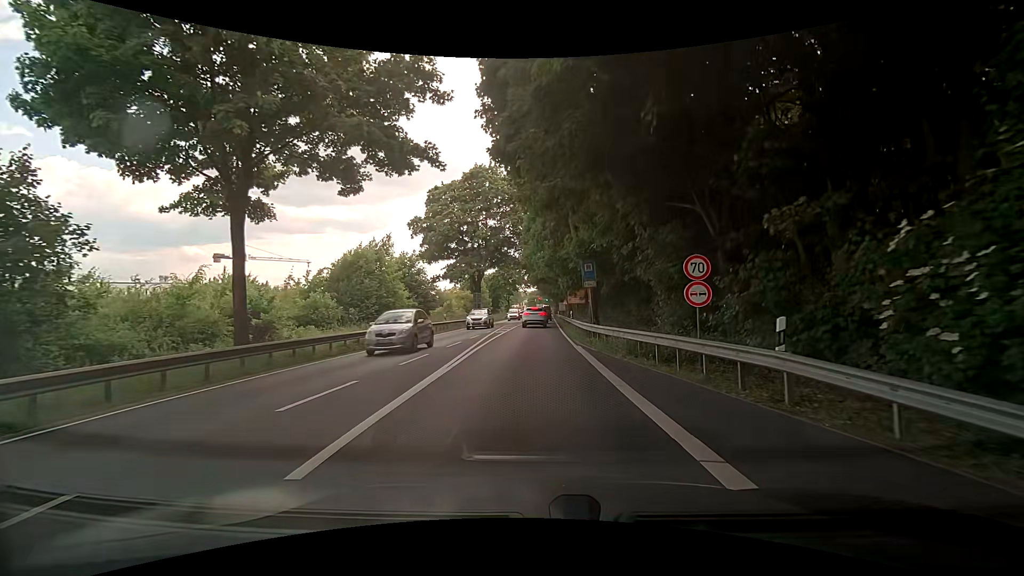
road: primary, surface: asphalt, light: Day
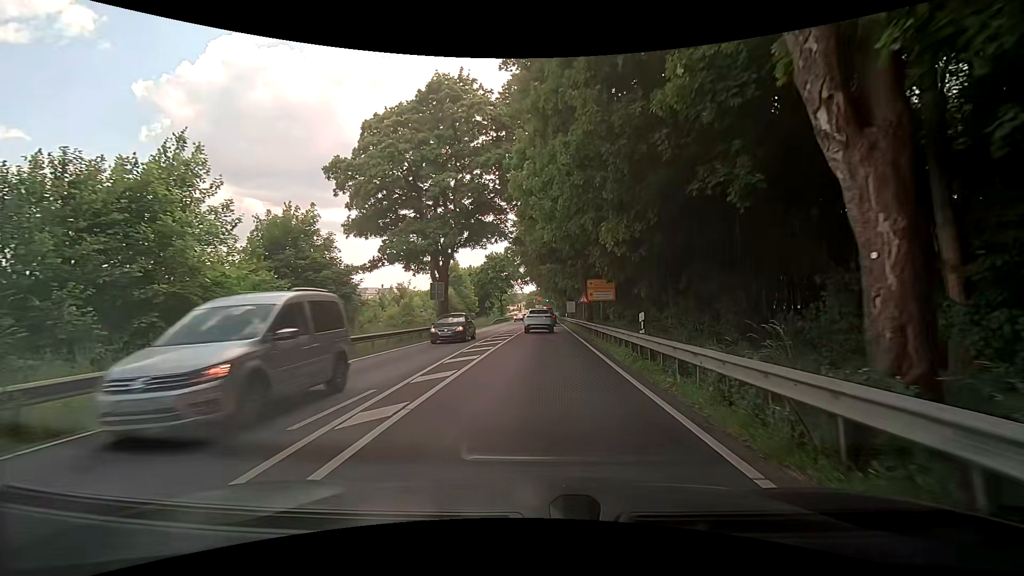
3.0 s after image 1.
(0.0, +24.8) m; 0°
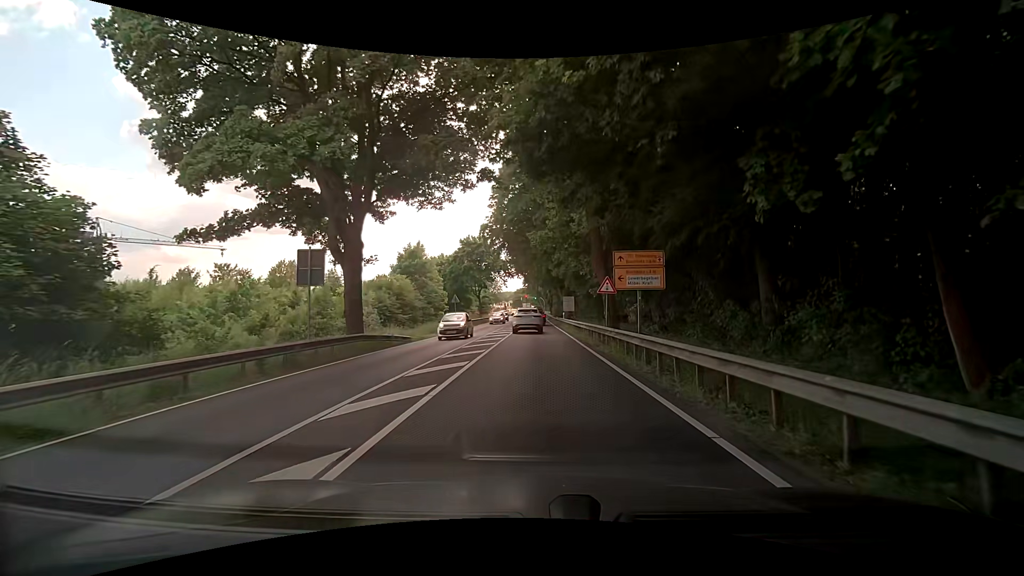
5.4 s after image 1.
(+0.4, +18.6) m; +3°
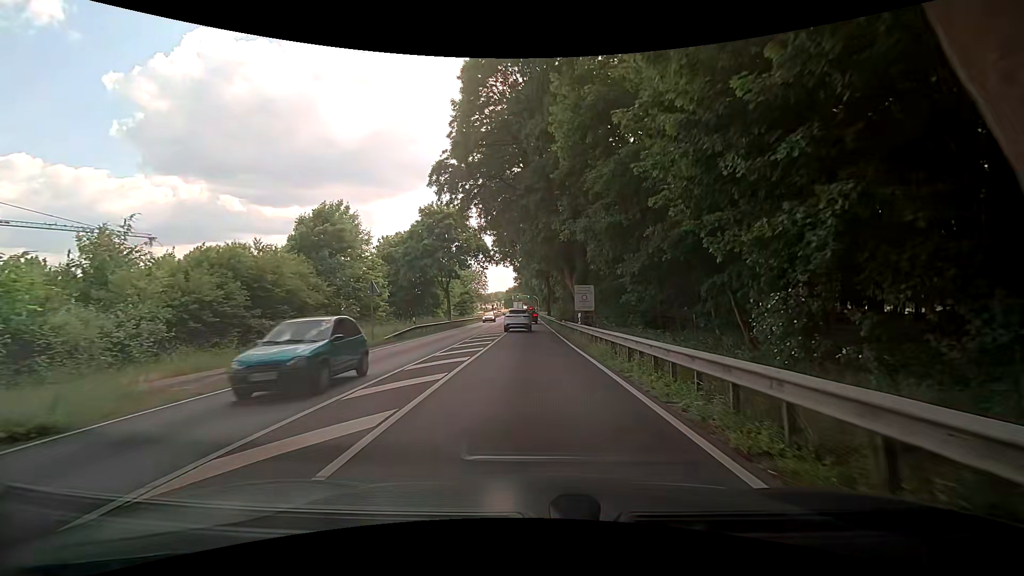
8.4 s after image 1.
(+0.1, +23.6) m; 0°
